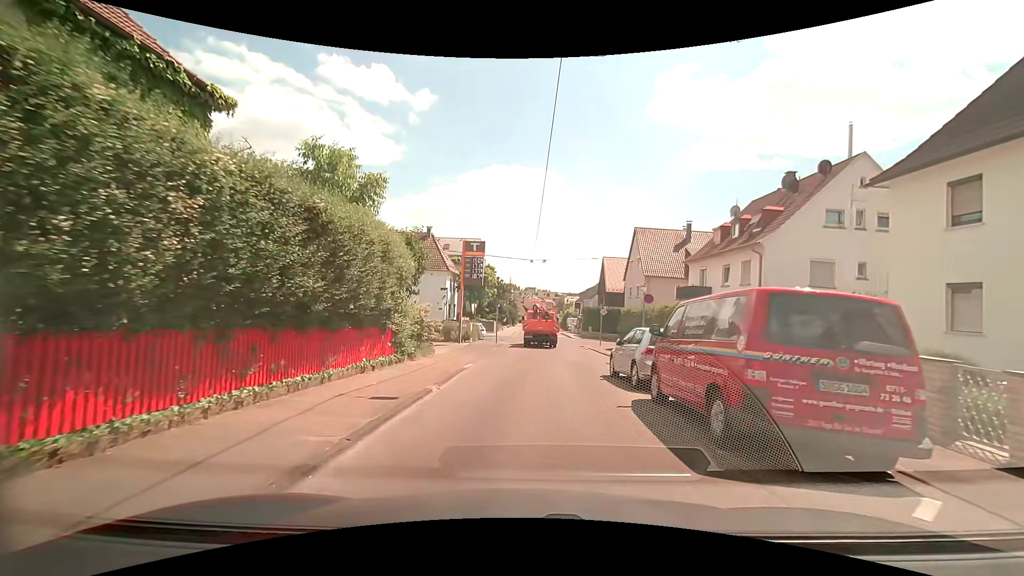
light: Day
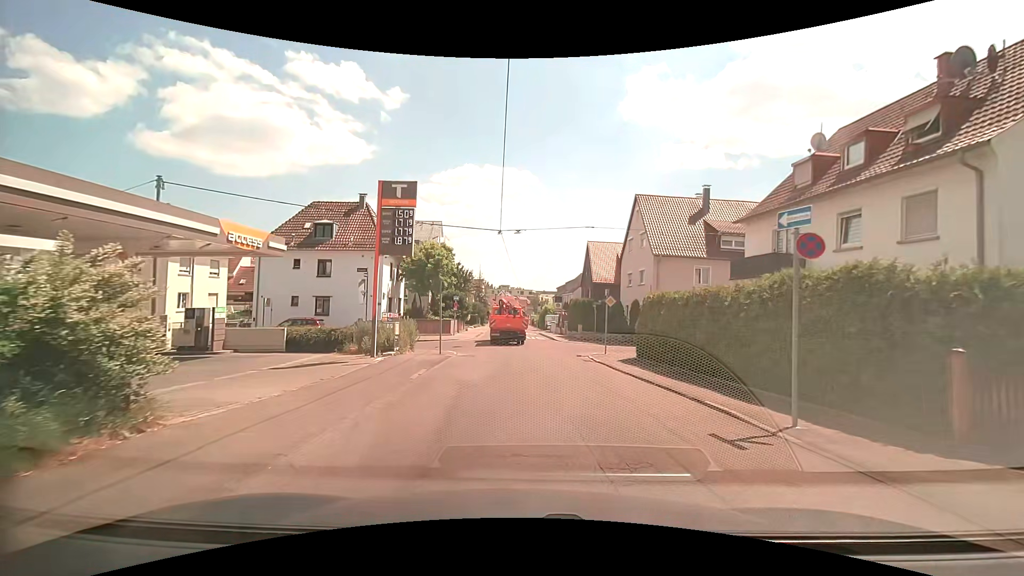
(+0.3, +13.8) m; +3°
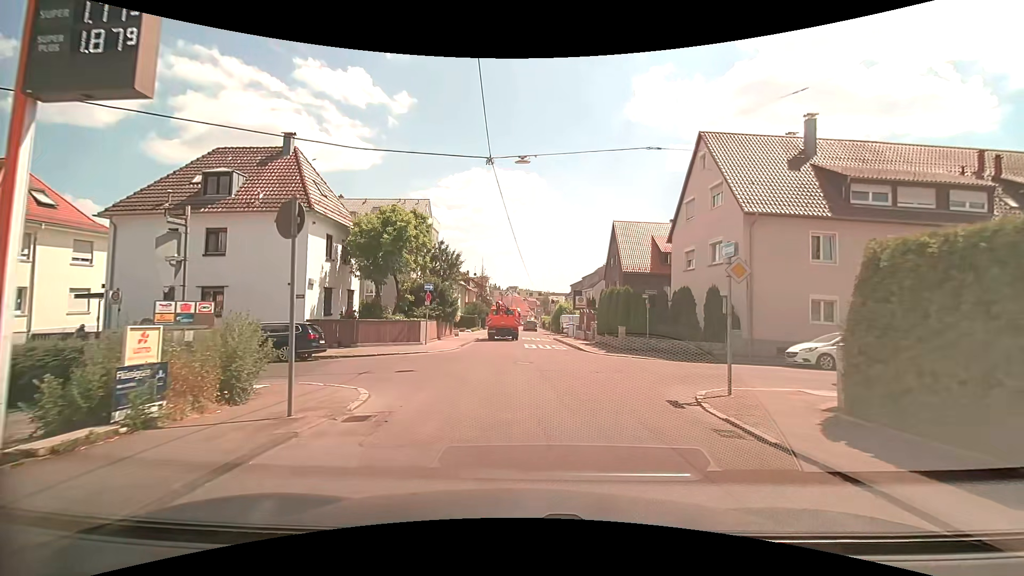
(-0.2, +14.3) m; -3°
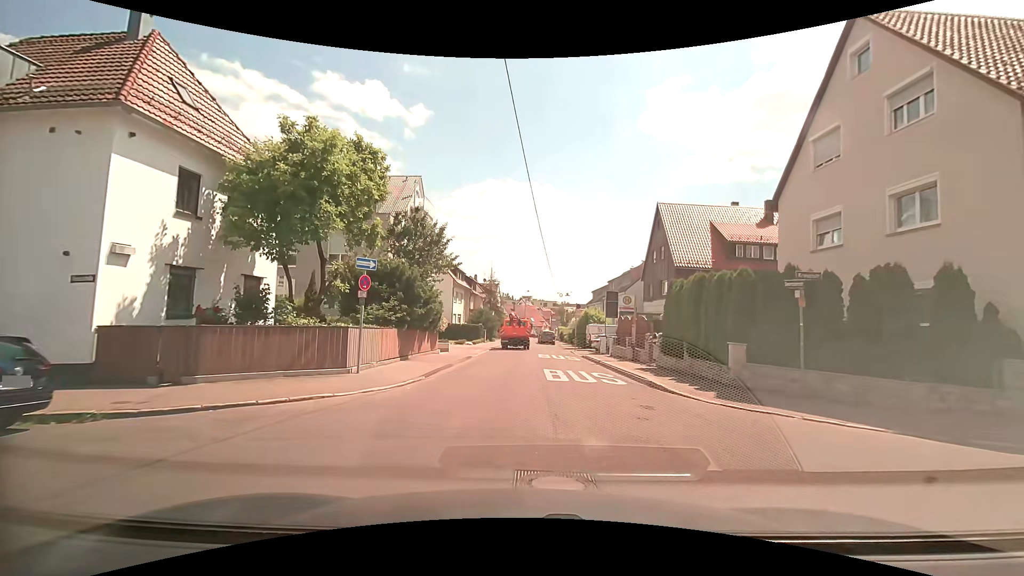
(+0.1, +12.4) m; 0°
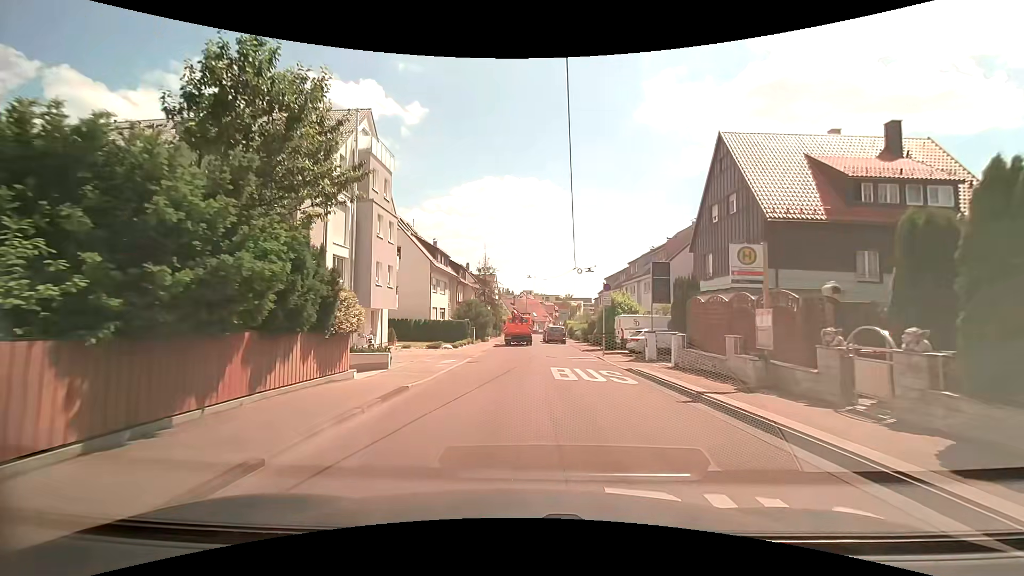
(+0.1, +13.5) m; 0°
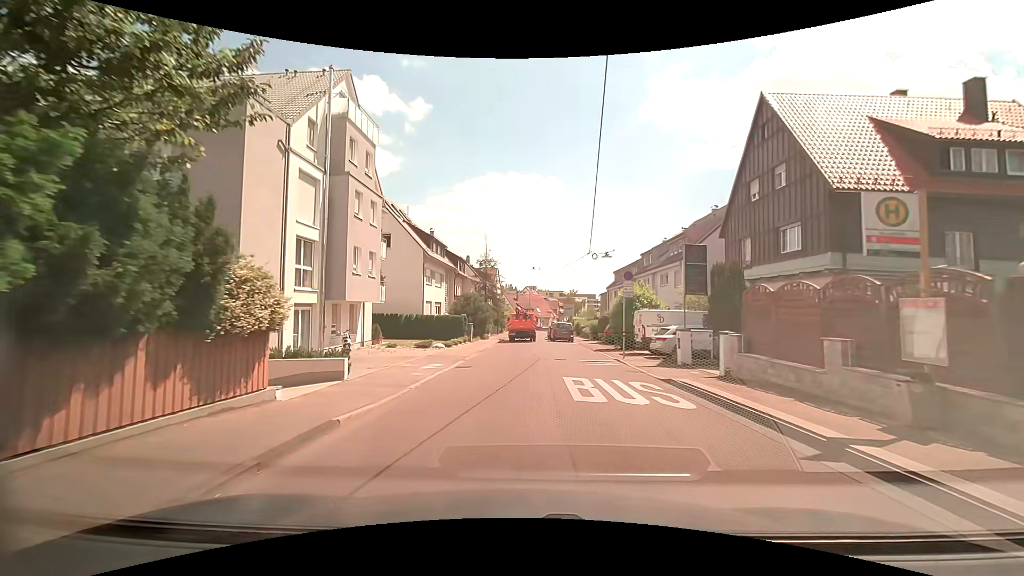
(0.0, +4.3) m; 0°
